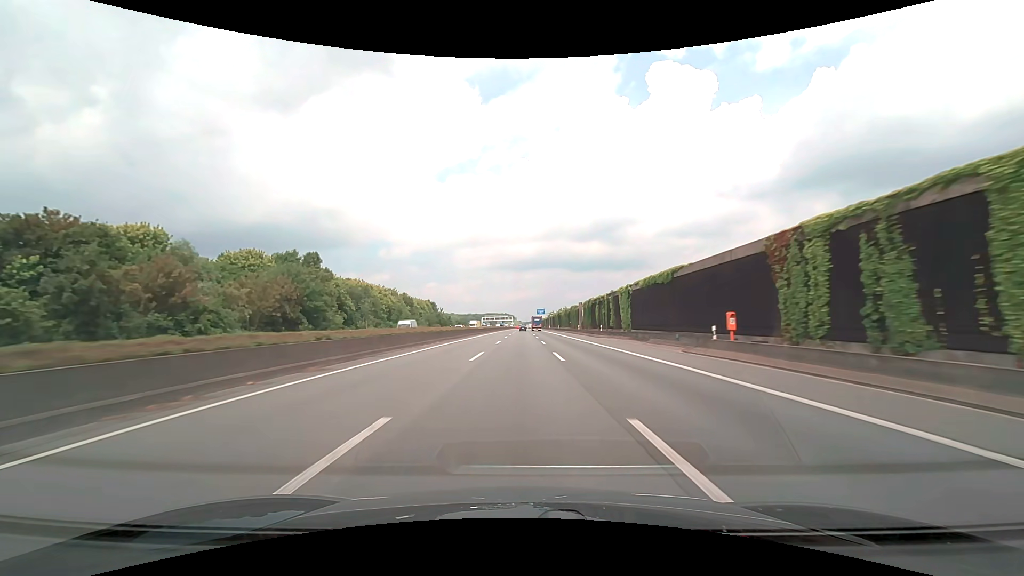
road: motorway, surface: asphalt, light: Day
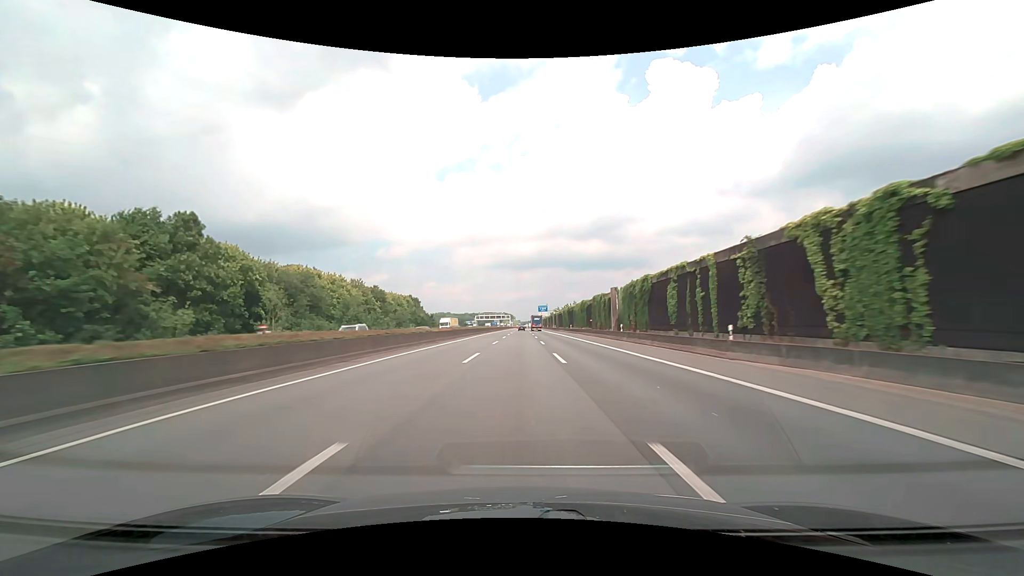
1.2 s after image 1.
(+0.1, +37.3) m; 0°
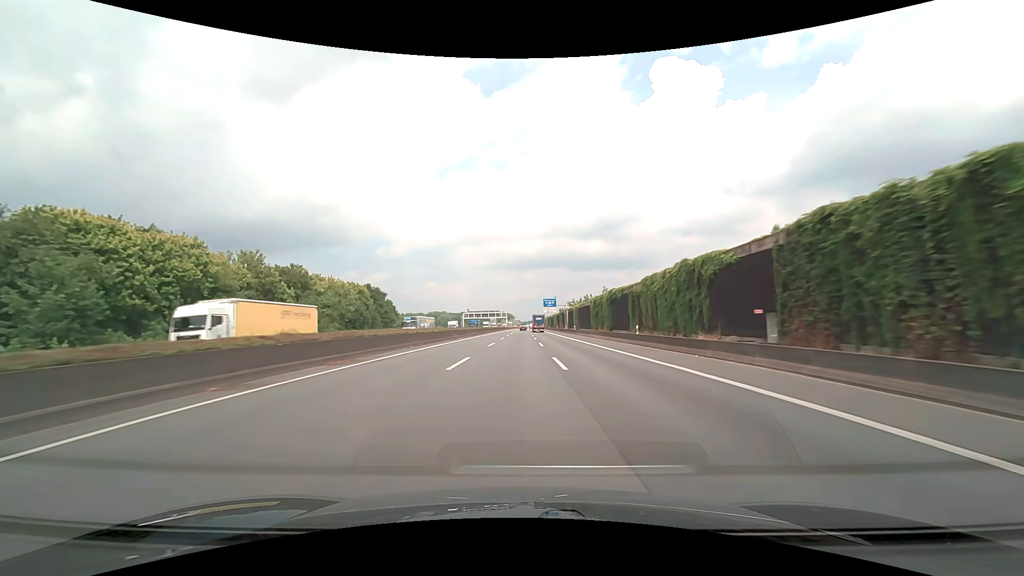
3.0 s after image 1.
(+0.1, +56.0) m; 0°
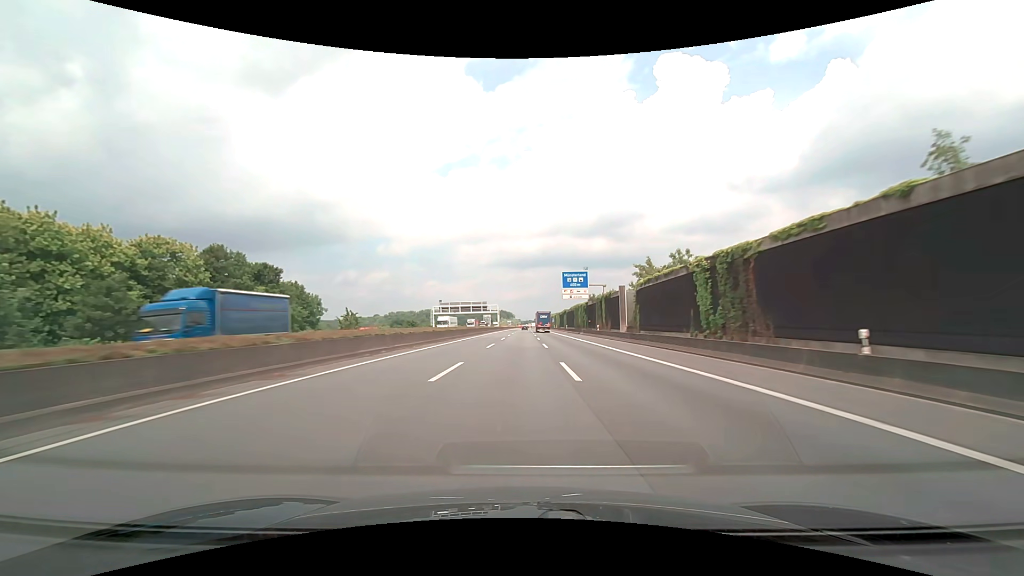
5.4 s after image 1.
(0.0, +74.9) m; 0°
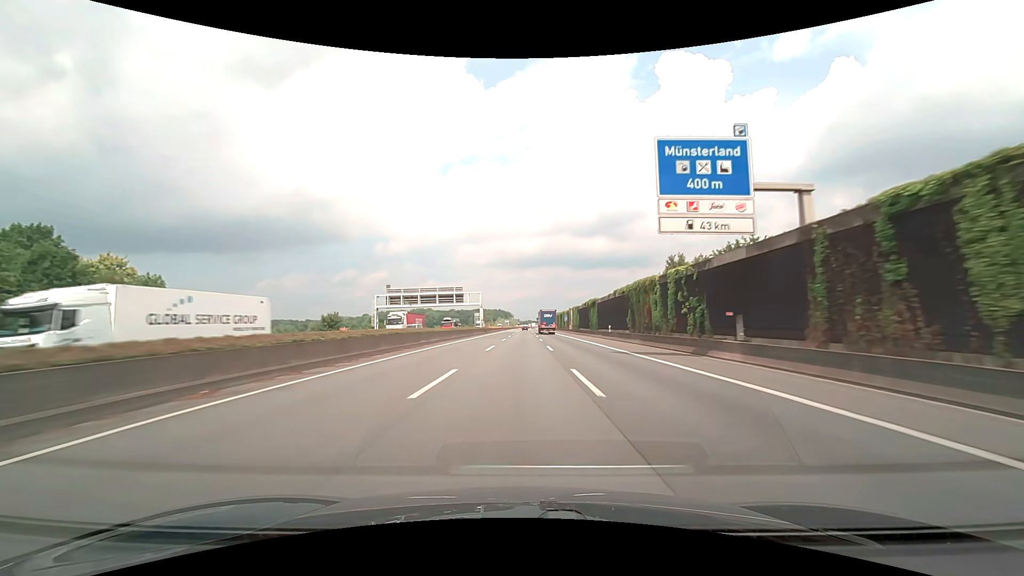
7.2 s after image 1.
(0.0, +56.6) m; 0°
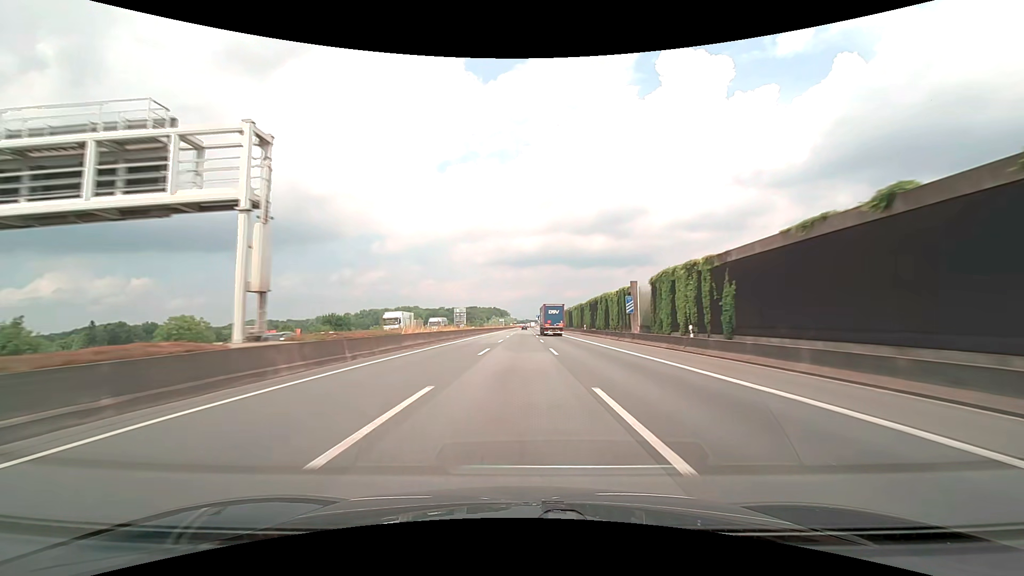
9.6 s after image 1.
(+0.3, +75.9) m; 0°
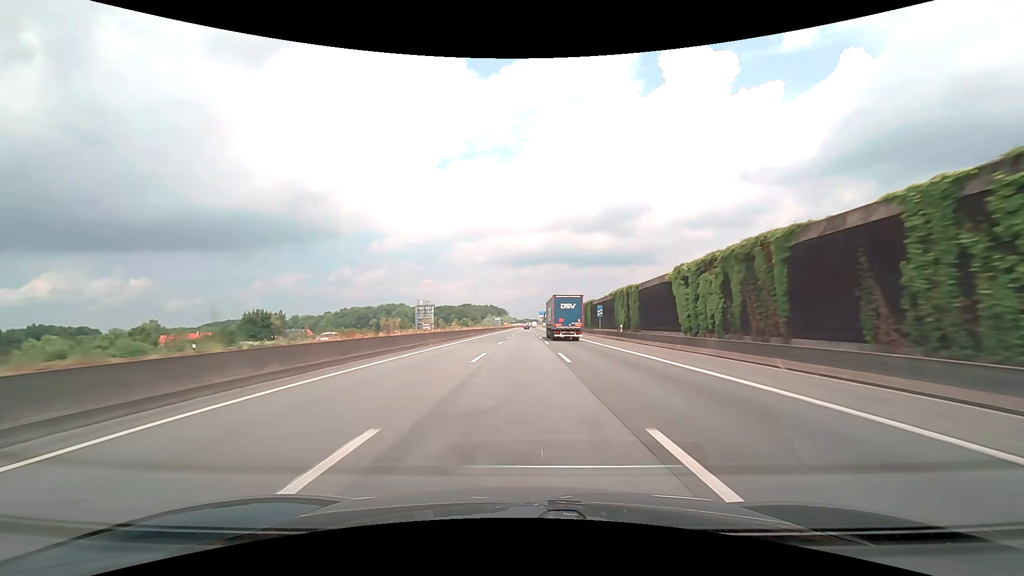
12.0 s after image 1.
(0.0, +76.2) m; 0°
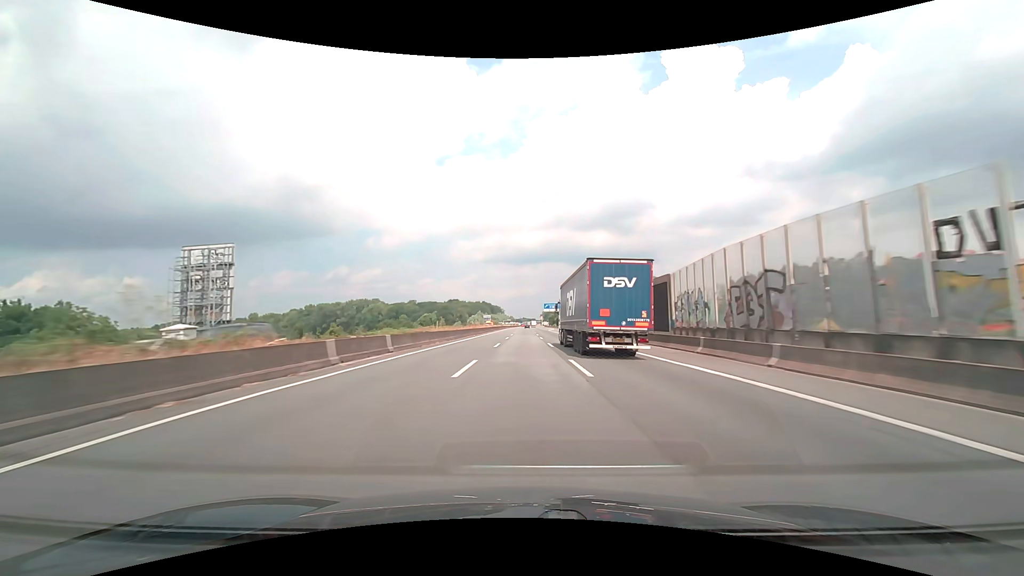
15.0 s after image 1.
(+0.2, +95.0) m; 0°
(0, +10) (0, +20) (0, +30) (0, +40) (0, +50) (0, +60) (0, +70) (0, +80) (0, +90) (0, +100) m
